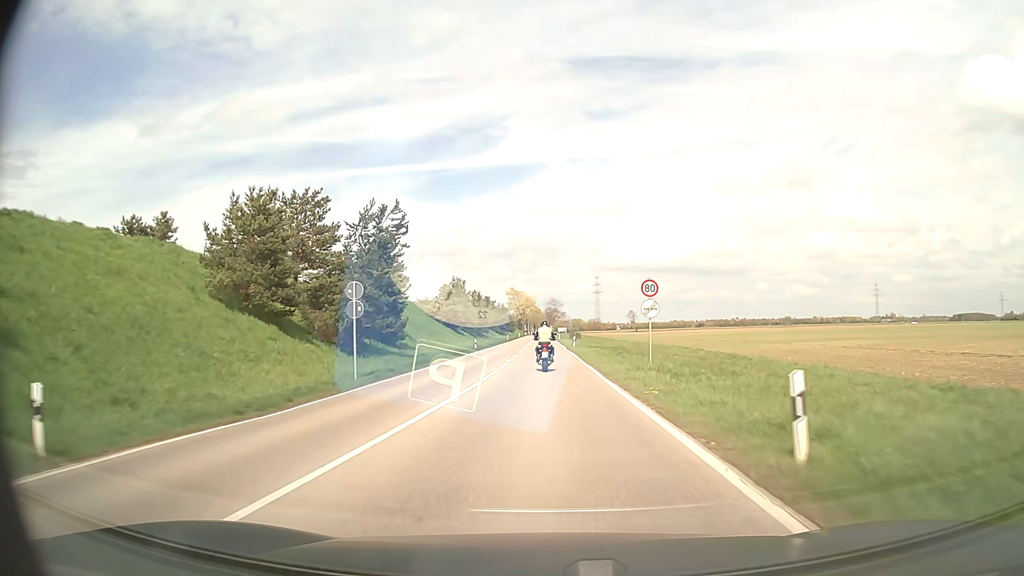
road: secondary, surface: asphalt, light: Day
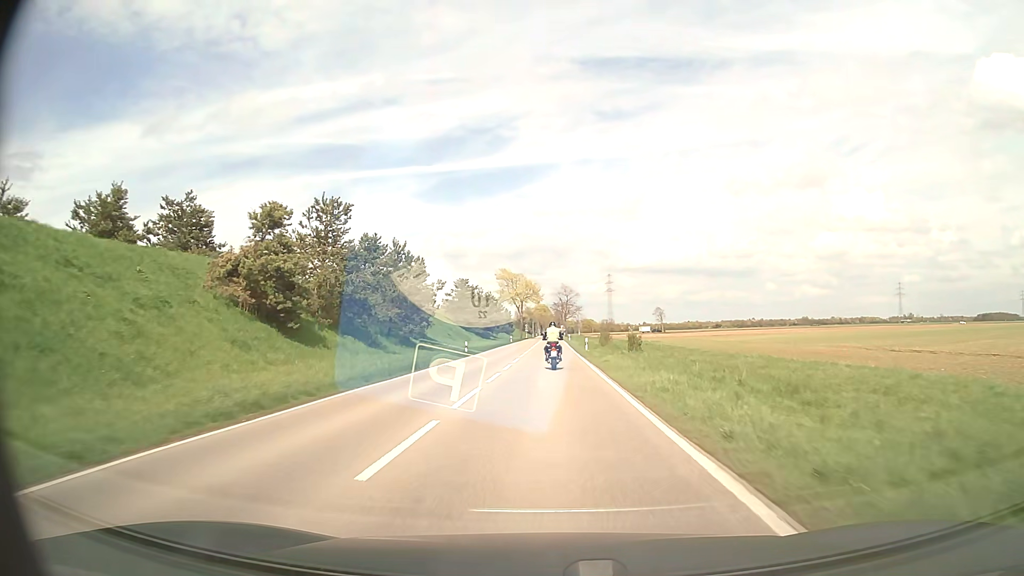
(-0.2, +60.6) m; -1°
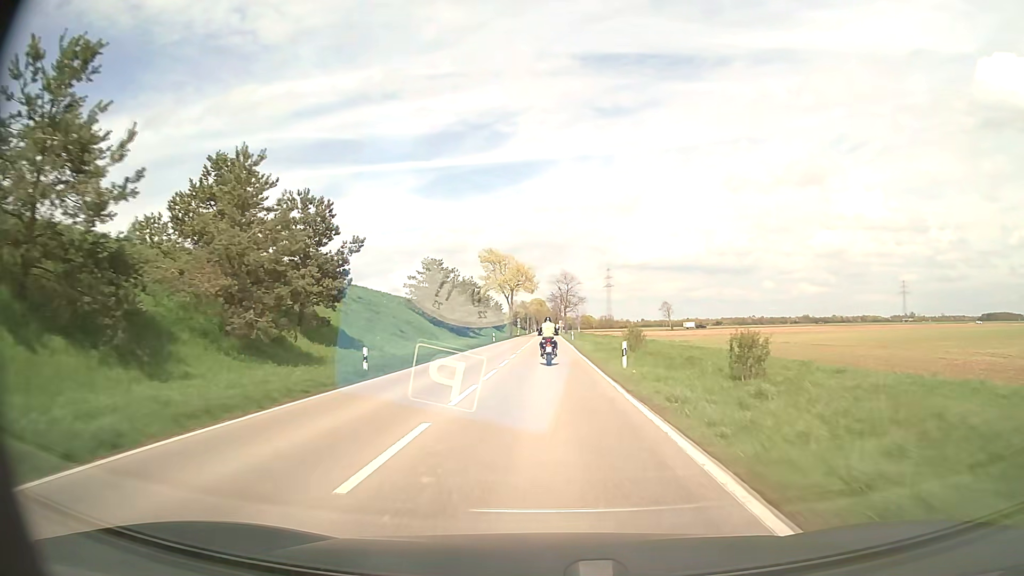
(0.0, +24.7) m; 0°
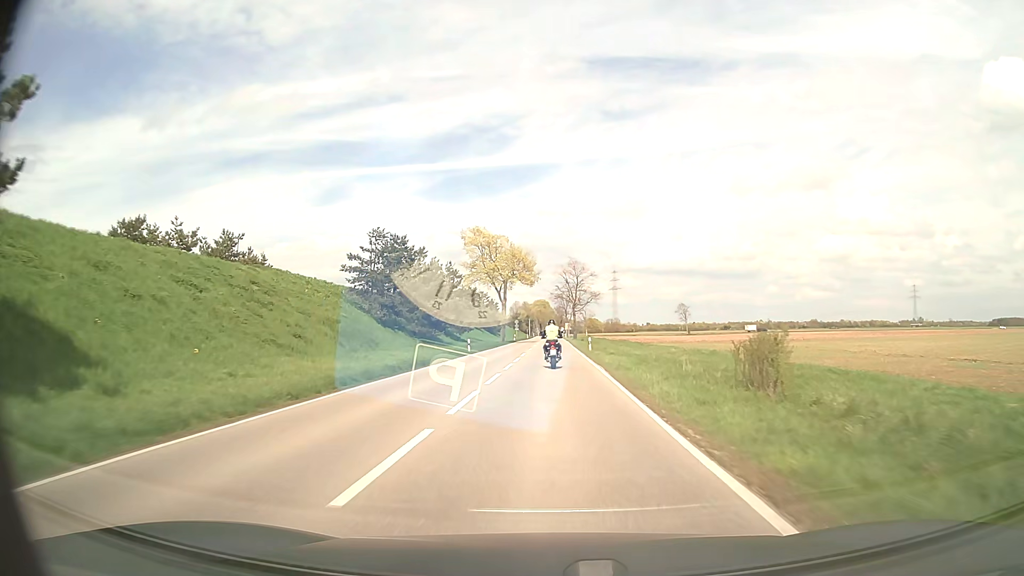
(0.0, +24.5) m; 0°
